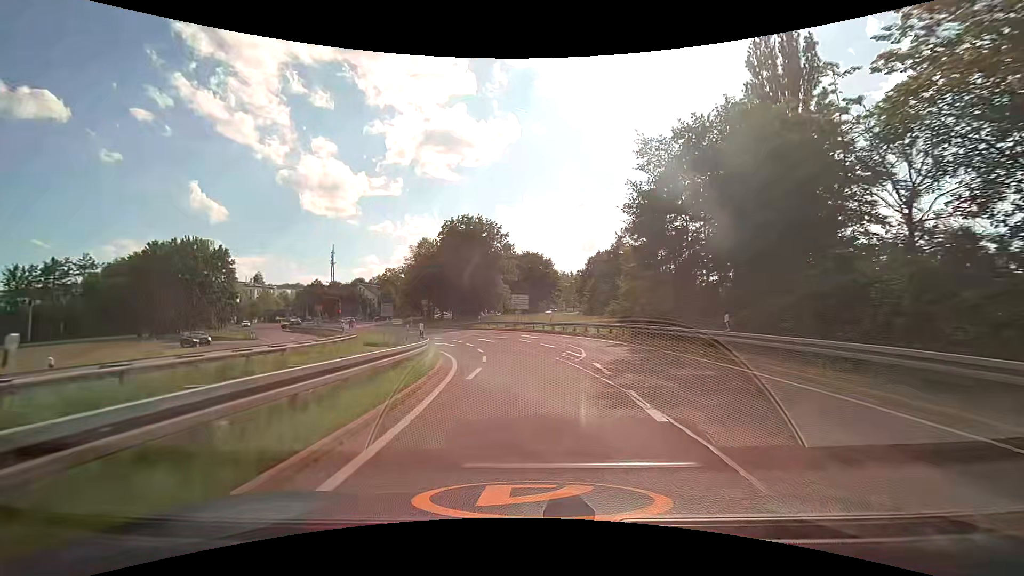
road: motorway_link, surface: asphalt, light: Day
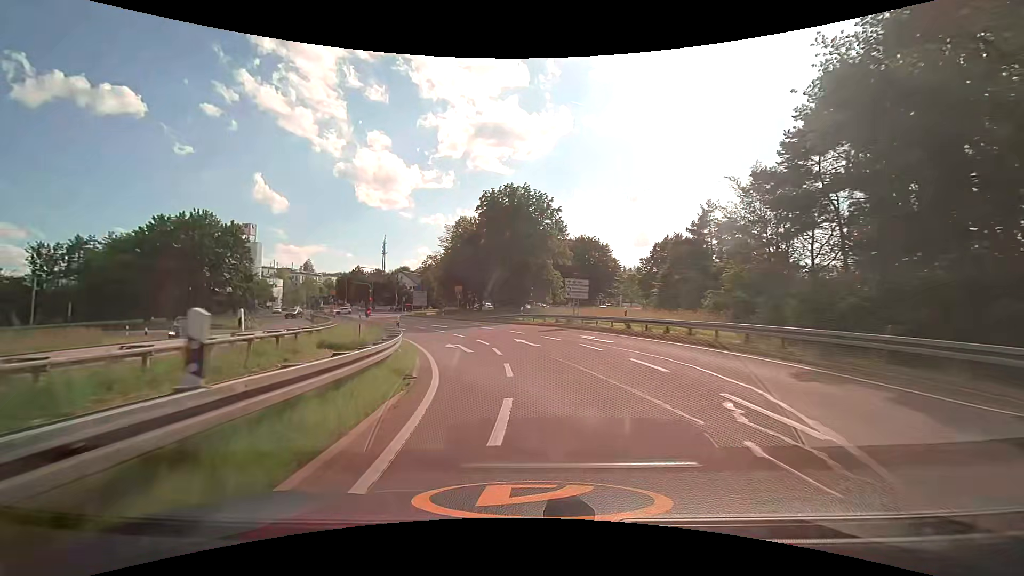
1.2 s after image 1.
(-0.5, +12.7) m; -5°
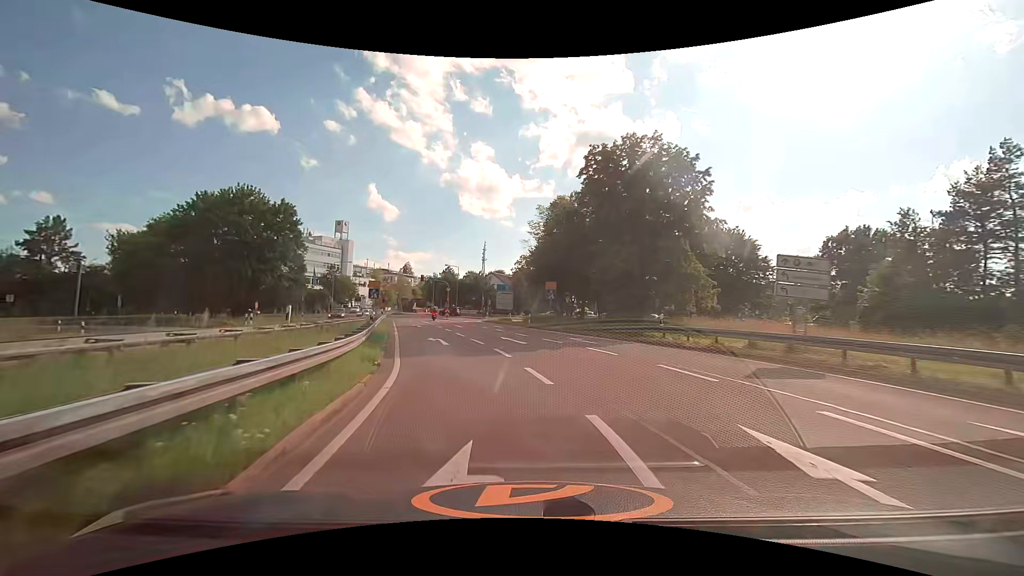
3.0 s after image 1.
(-1.7, +17.9) m; -11°
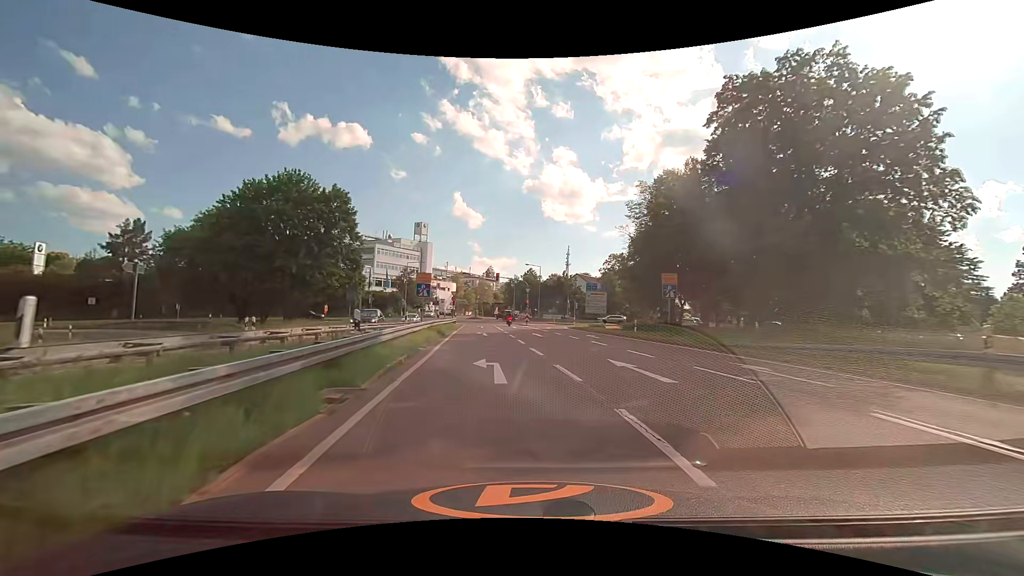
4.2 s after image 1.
(-1.1, +11.3) m; -10°
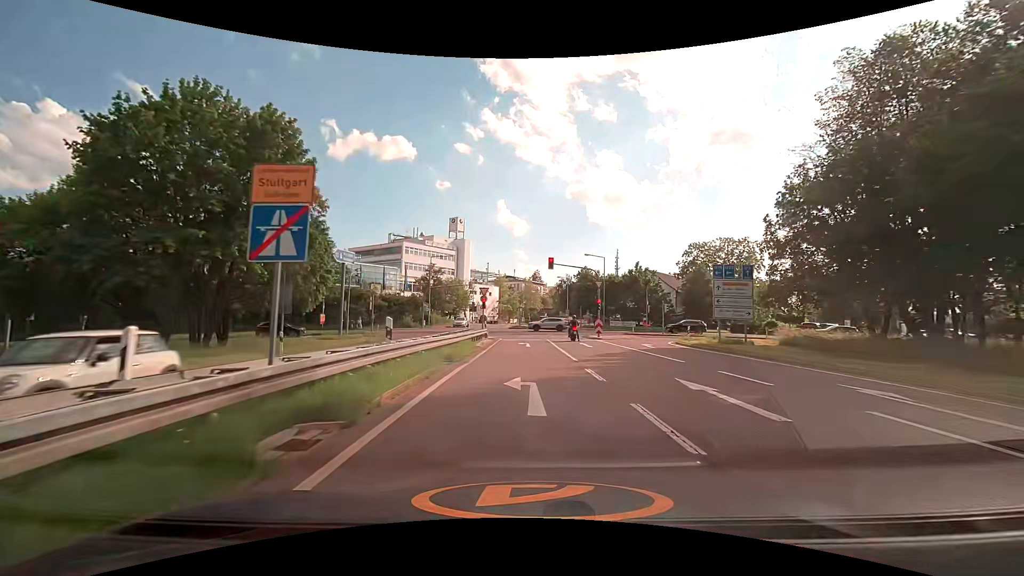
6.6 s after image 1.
(-1.9, +22.4) m; -6°
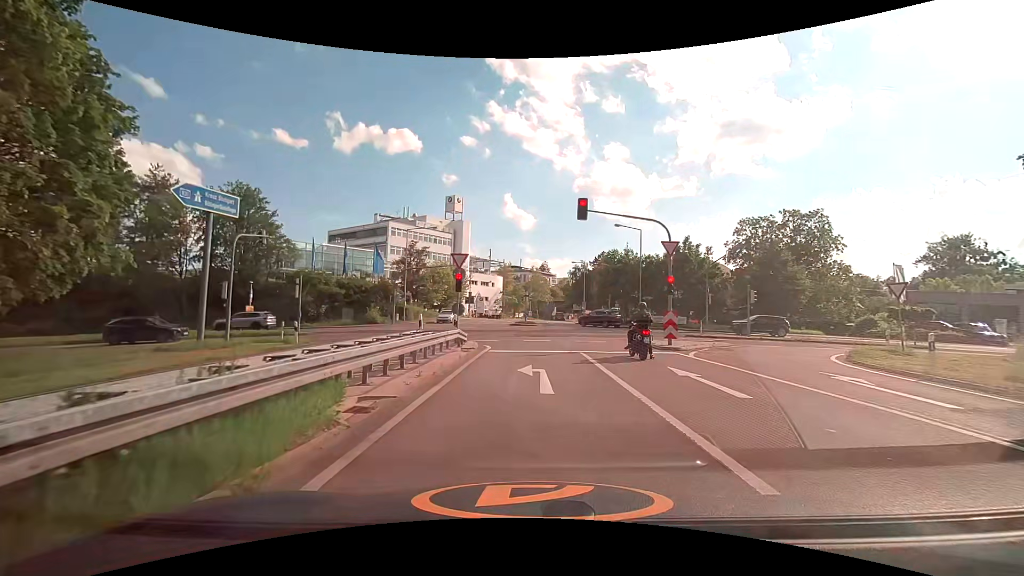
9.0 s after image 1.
(-0.1, +17.9) m; -1°
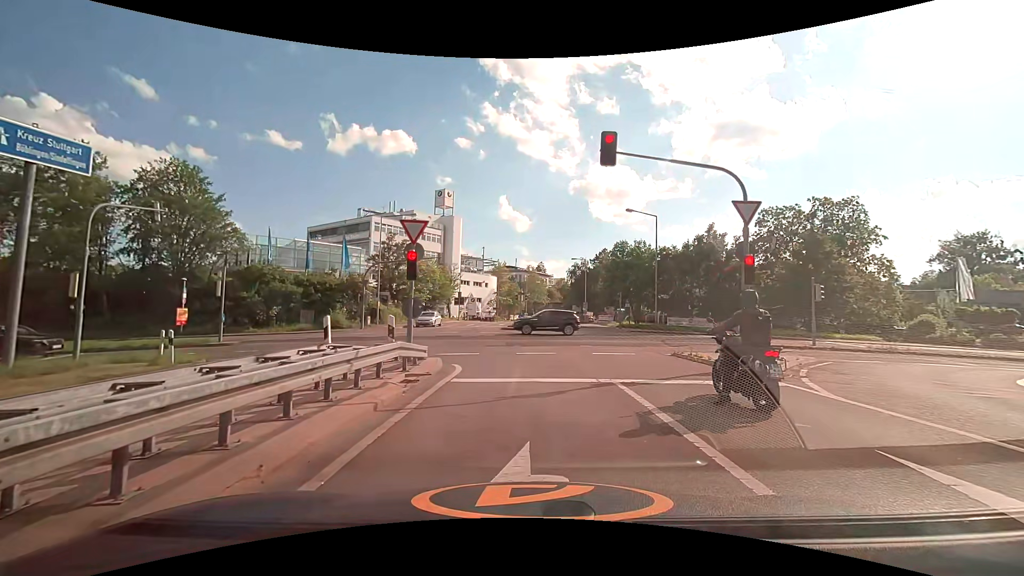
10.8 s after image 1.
(+0.1, +7.8) m; +1°
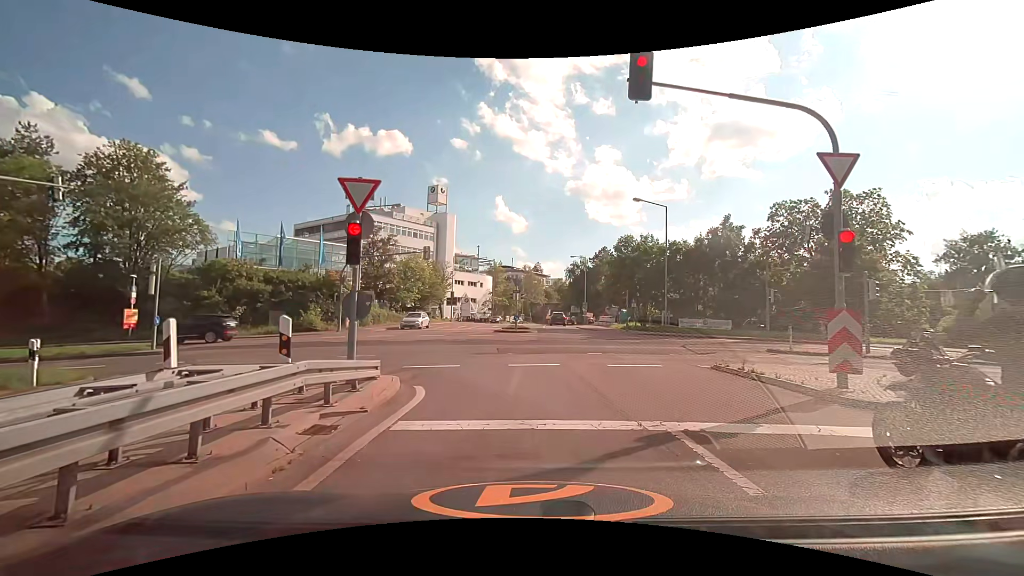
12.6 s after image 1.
(0.0, +4.1) m; -1°
